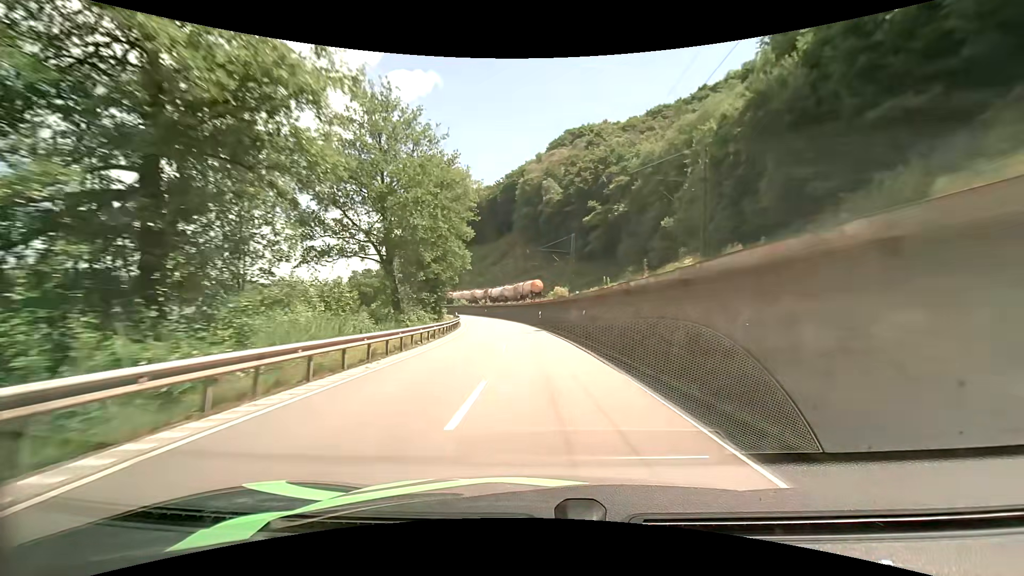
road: primary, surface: asphalt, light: Day
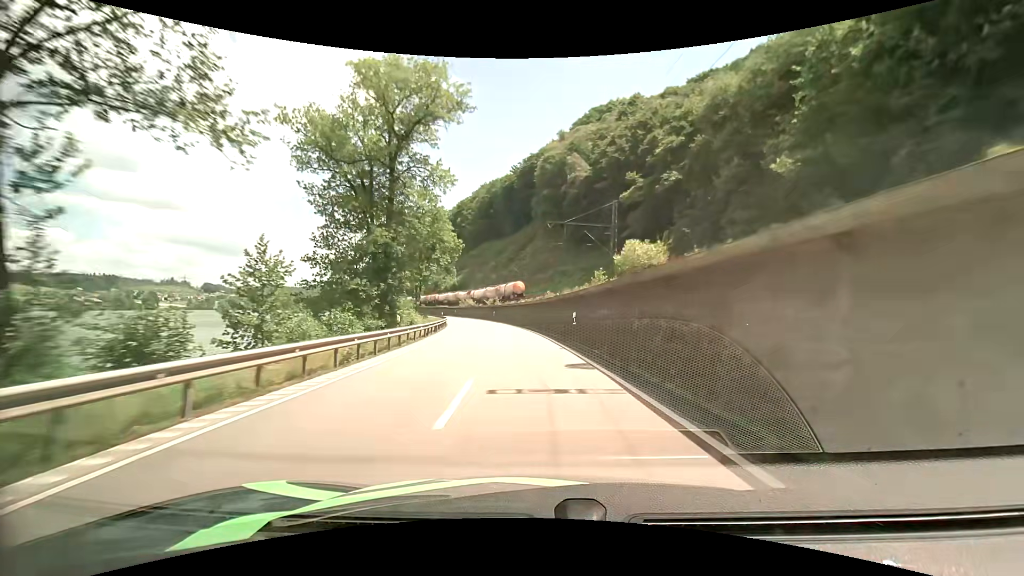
(-0.5, +23.8) m; -3°
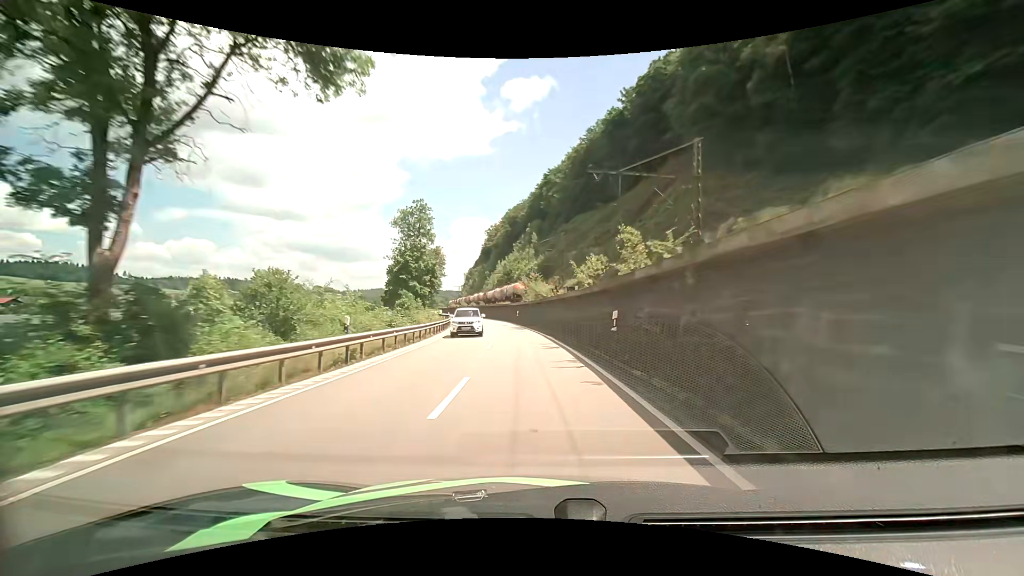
(-5.4, +59.3) m; -11°
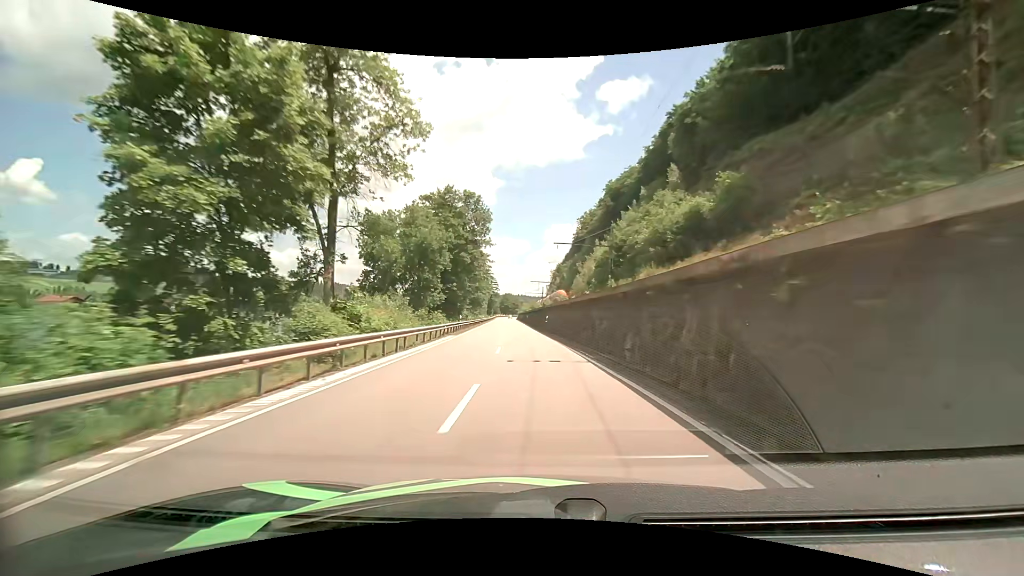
(-5.6, +60.4) m; -11°
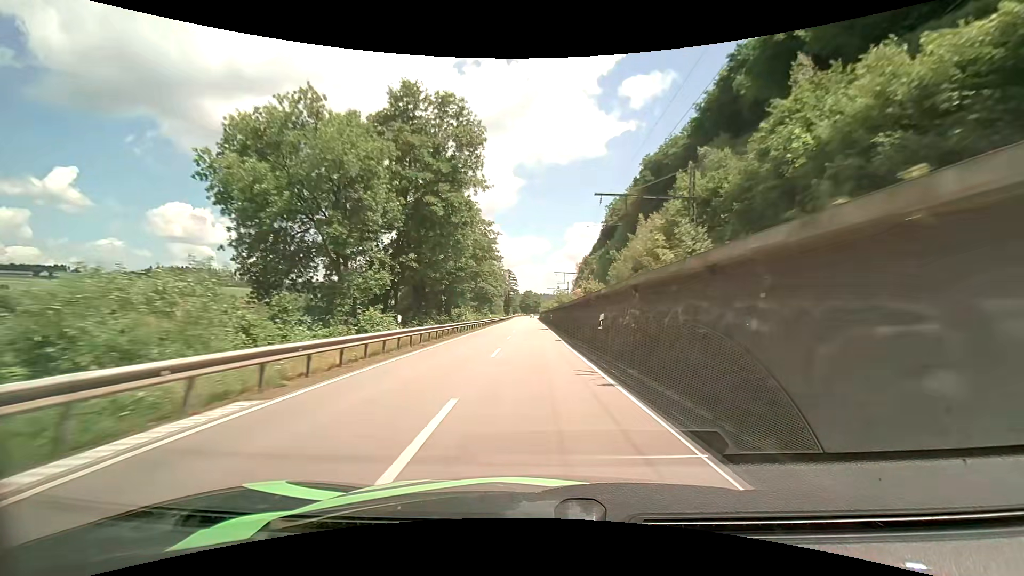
(-0.6, +25.9) m; -3°
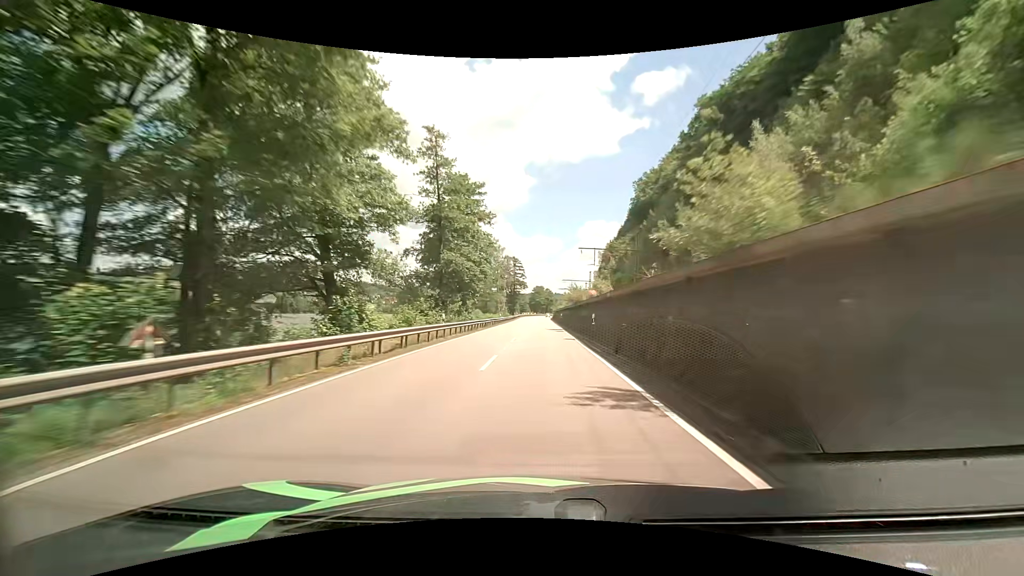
(-0.3, +39.9) m; -1°
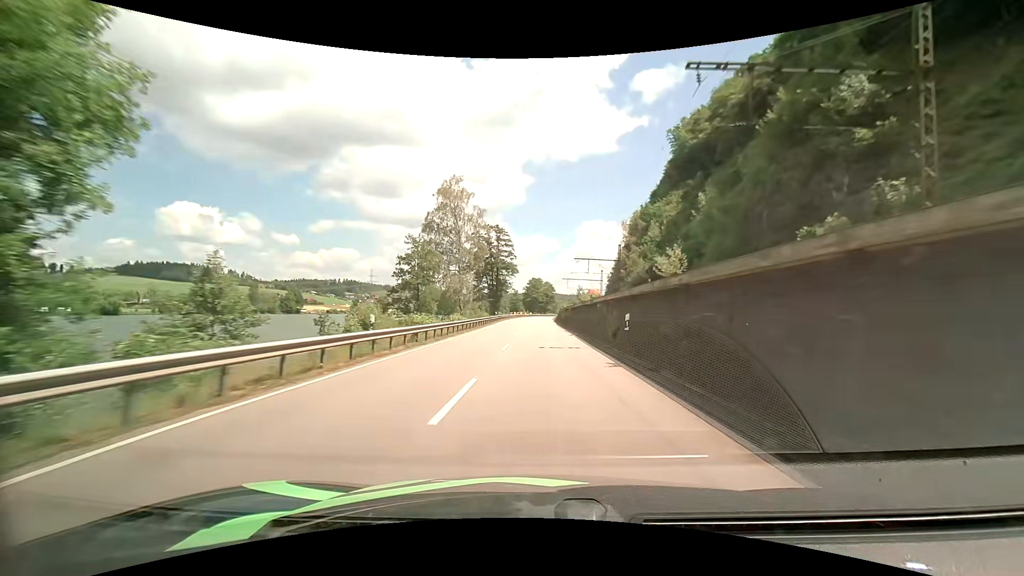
(+0.3, +53.4) m; 0°
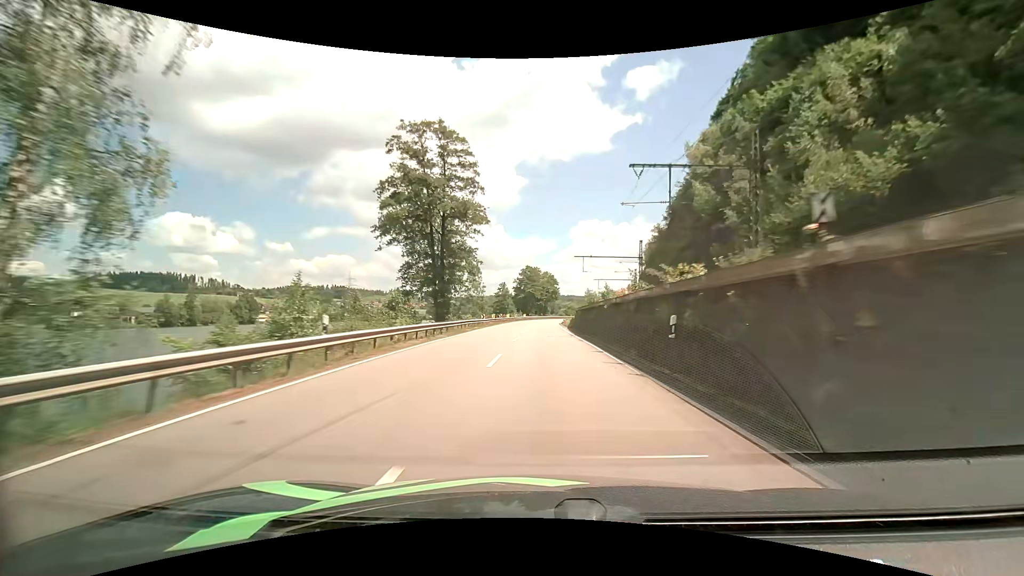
(0.0, +53.6) m; +1°
(0, +10) (0, +20) (0, +30) (0, +40) (0, +50) (0, +60) (+1, +70) (+1, +80) (+2, +90) (+3, +100) m
